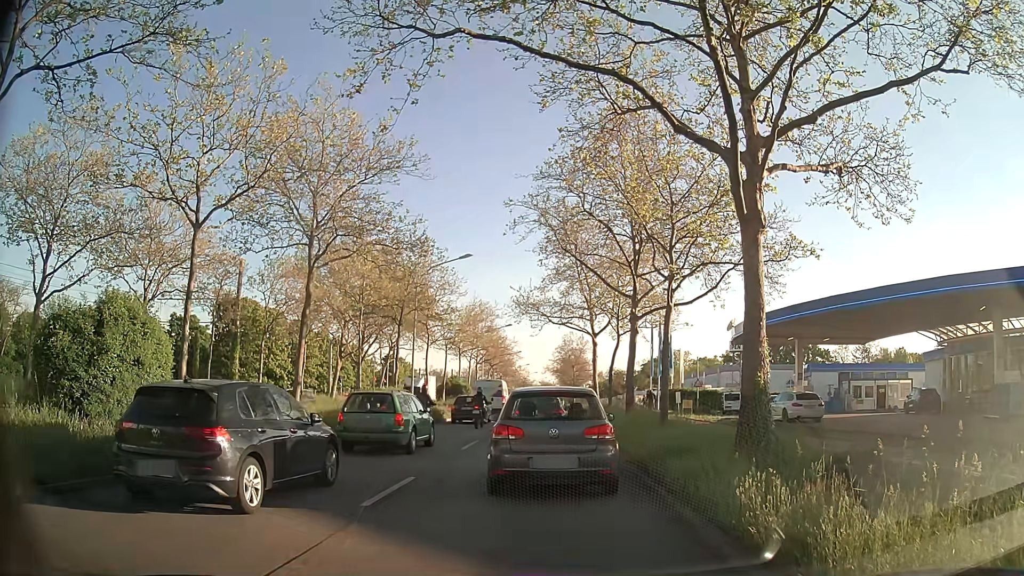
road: primary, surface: asphalt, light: Day
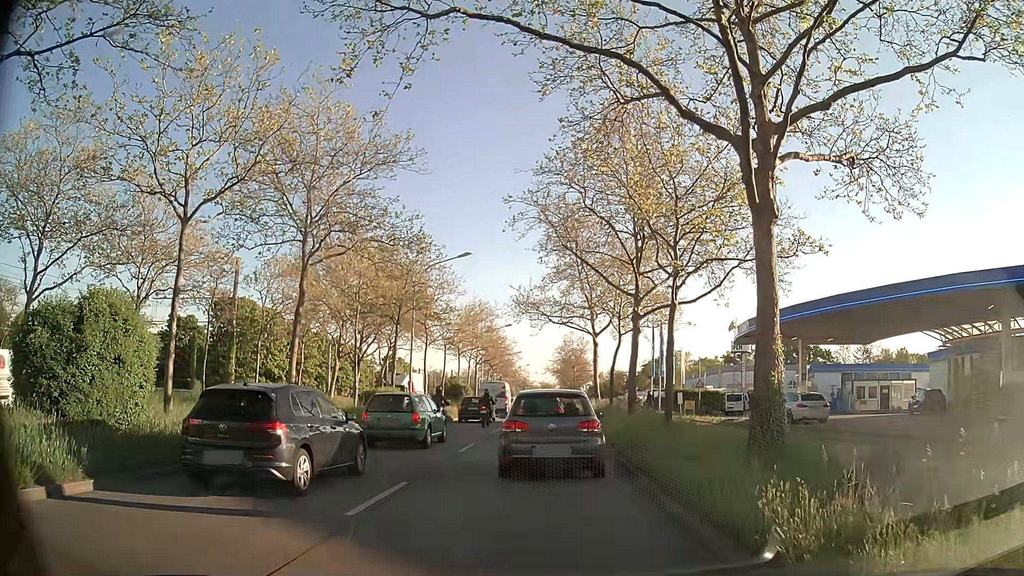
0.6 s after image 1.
(0.0, +0.7) m; +1°
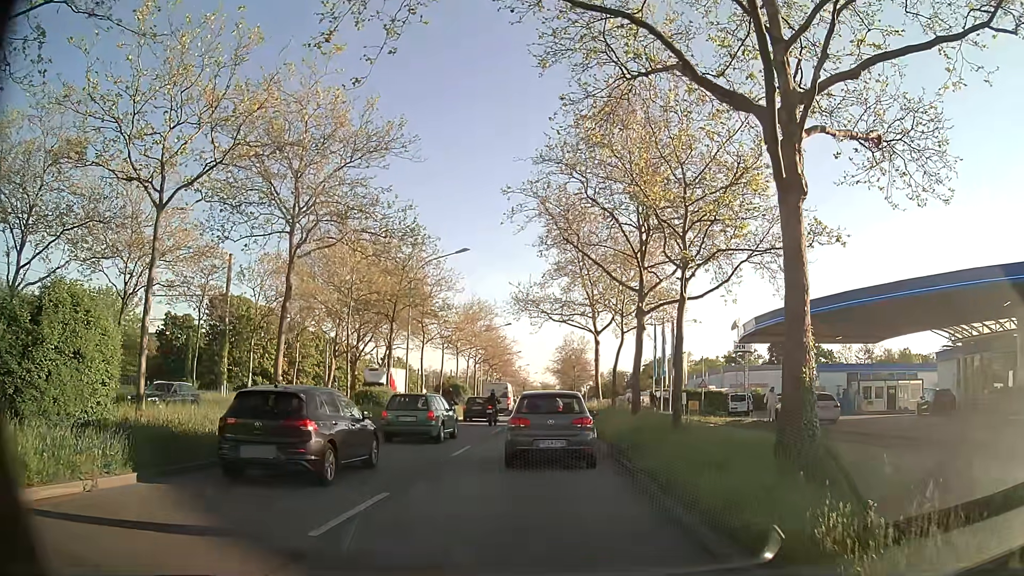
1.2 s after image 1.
(0.0, +1.3) m; 0°
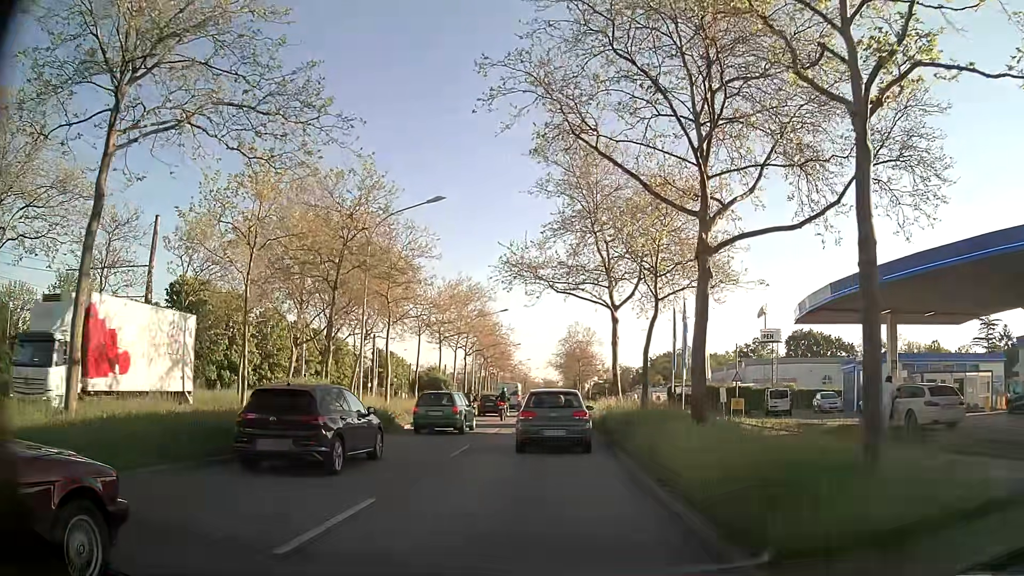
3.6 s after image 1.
(0.0, +10.4) m; +1°
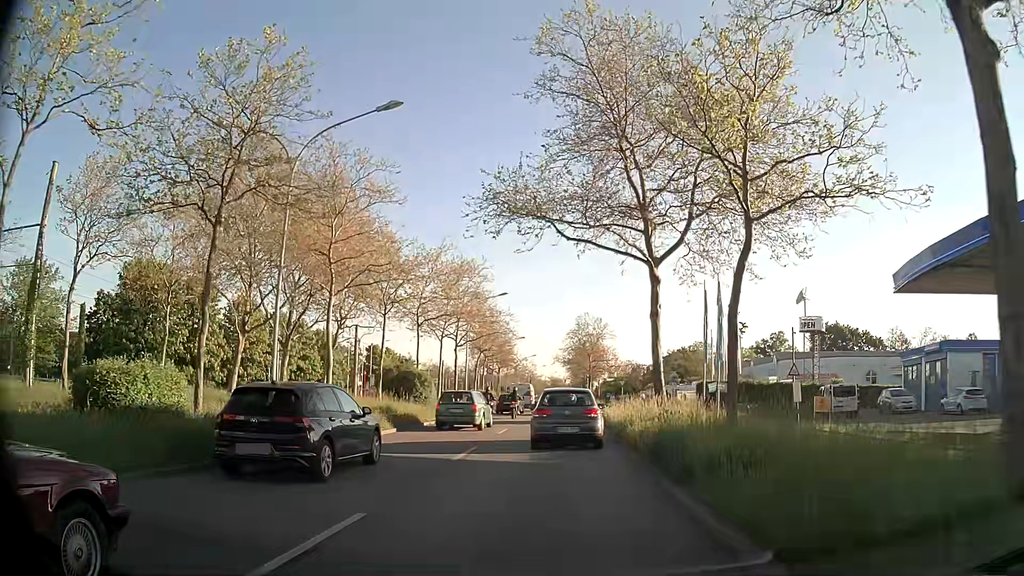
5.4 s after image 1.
(-0.1, +10.3) m; -1°
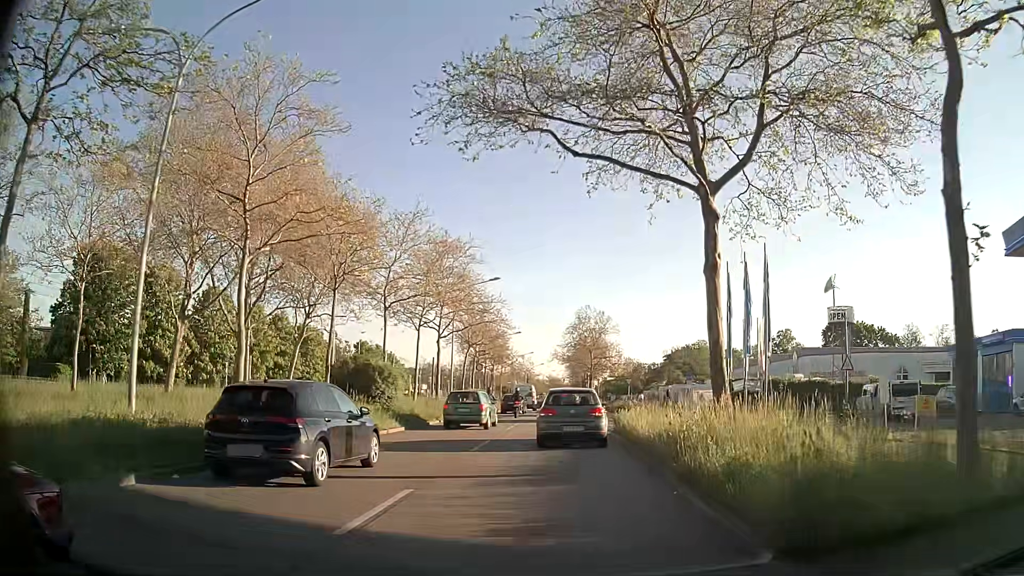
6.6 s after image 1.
(-0.1, +7.3) m; 0°
